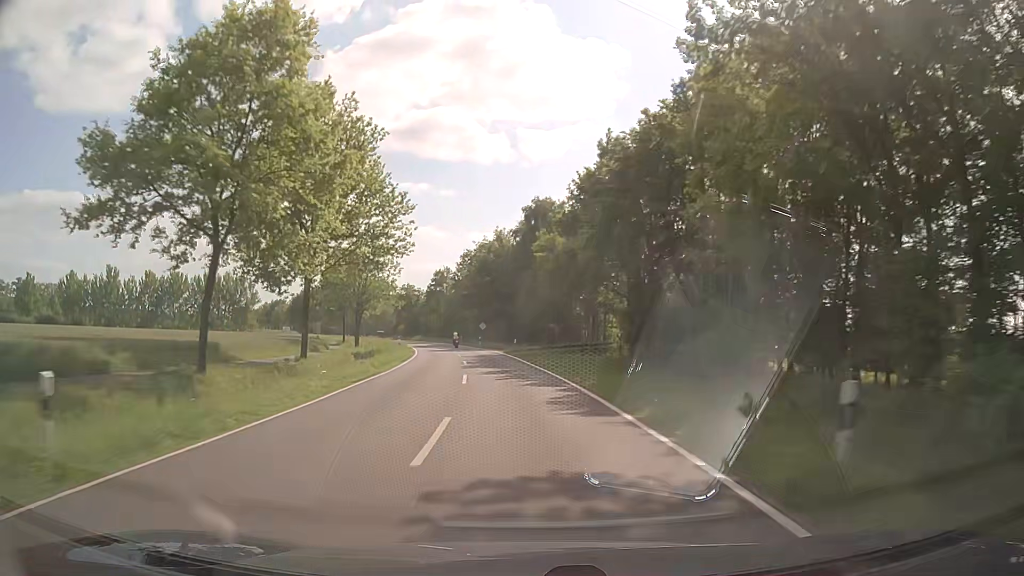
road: secondary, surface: asphalt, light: Day
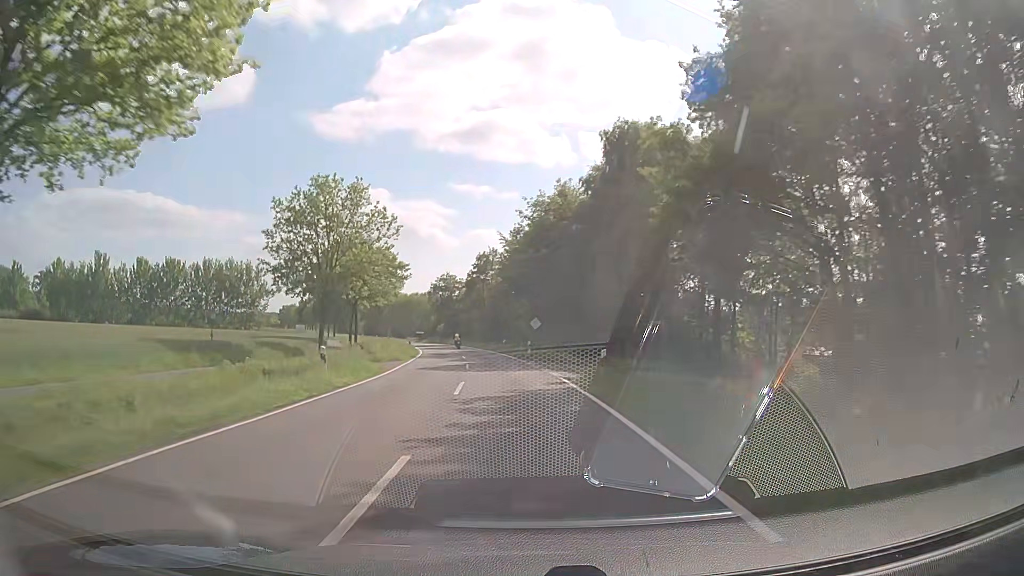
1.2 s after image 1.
(-1.2, +27.6) m; -5°
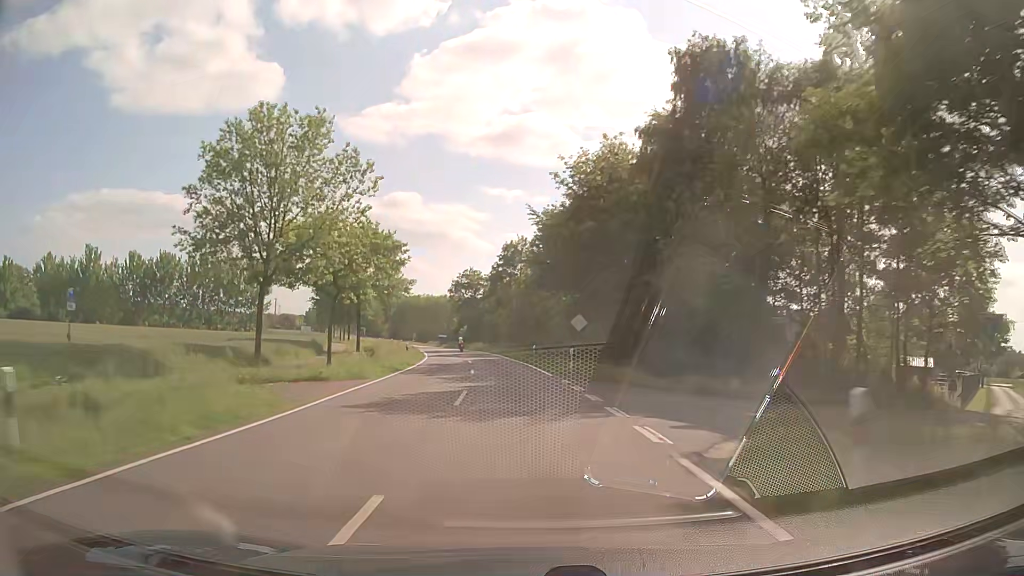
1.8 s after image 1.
(-0.4, +13.9) m; -3°
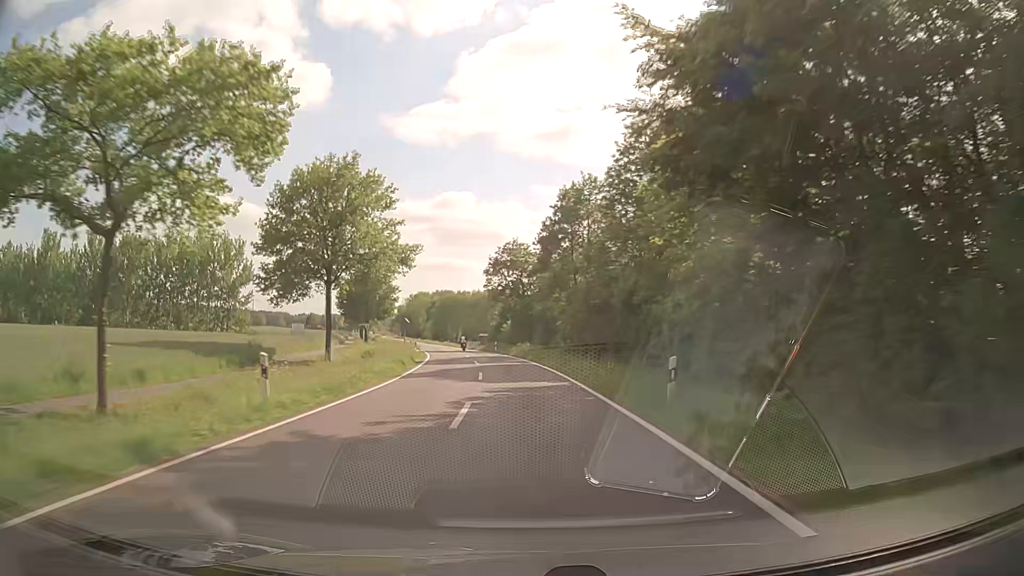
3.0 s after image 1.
(-1.3, +27.9) m; -5°
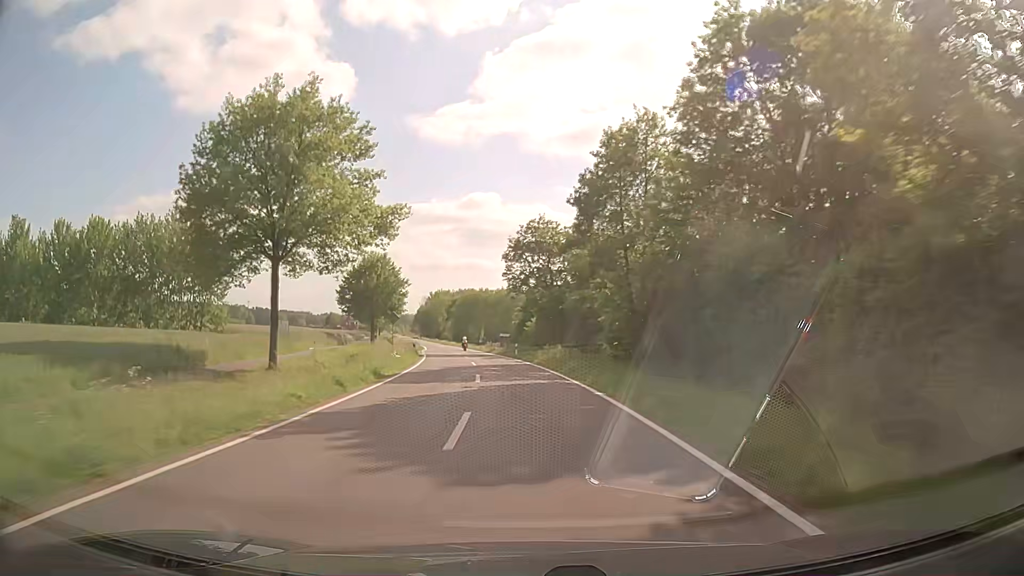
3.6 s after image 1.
(-0.3, +14.2) m; -2°
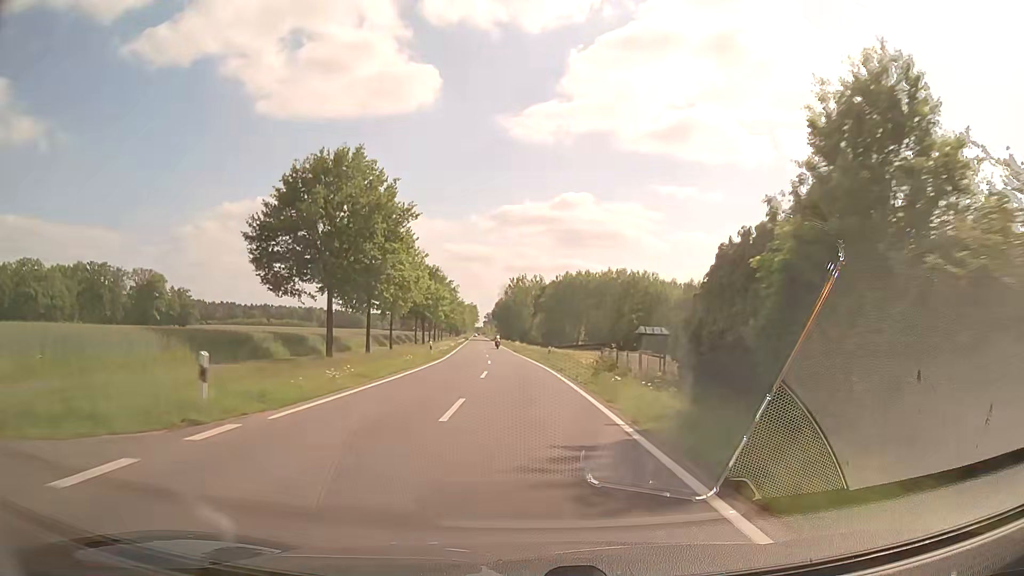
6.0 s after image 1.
(-4.6, +57.9) m; -9°
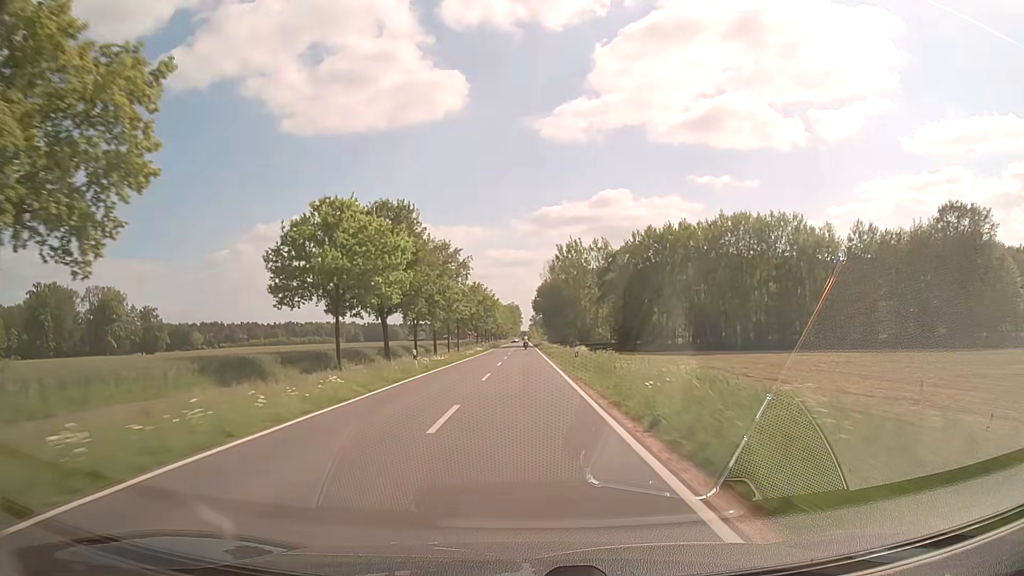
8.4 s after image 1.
(-2.2, +61.7) m; -4°
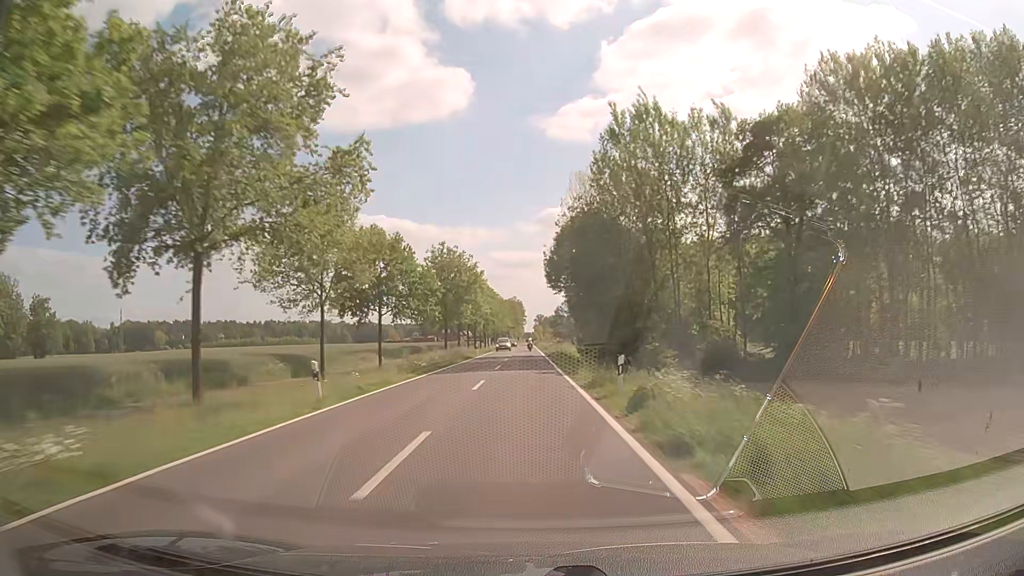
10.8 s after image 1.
(-0.4, +64.4) m; 0°
(0, +10) (0, +20) (0, +30) (0, +40) (0, +50) (0, +60) (0, +70) (0, +80) (0, +90) (0, +100) m
